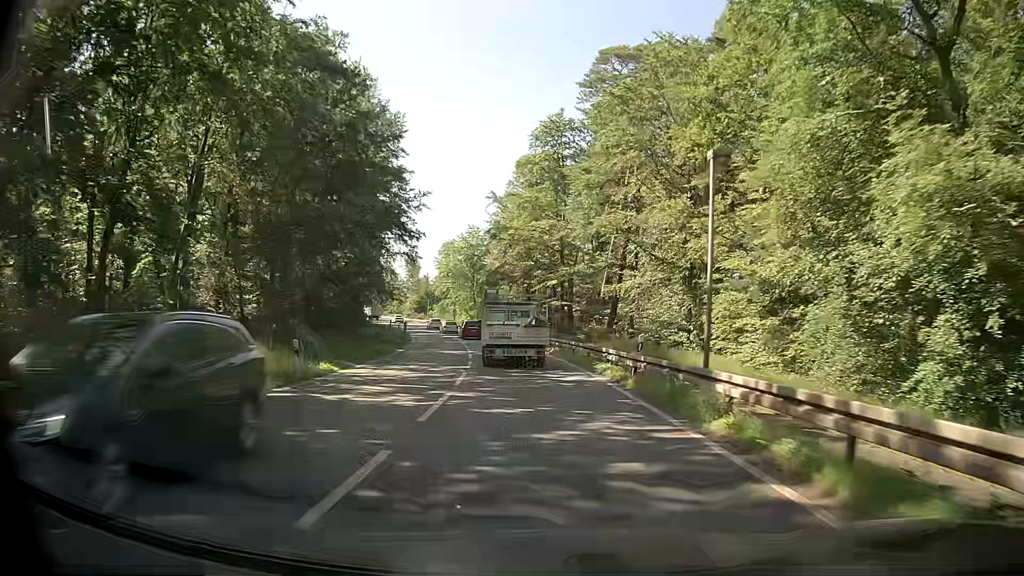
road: primary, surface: asphalt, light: Day
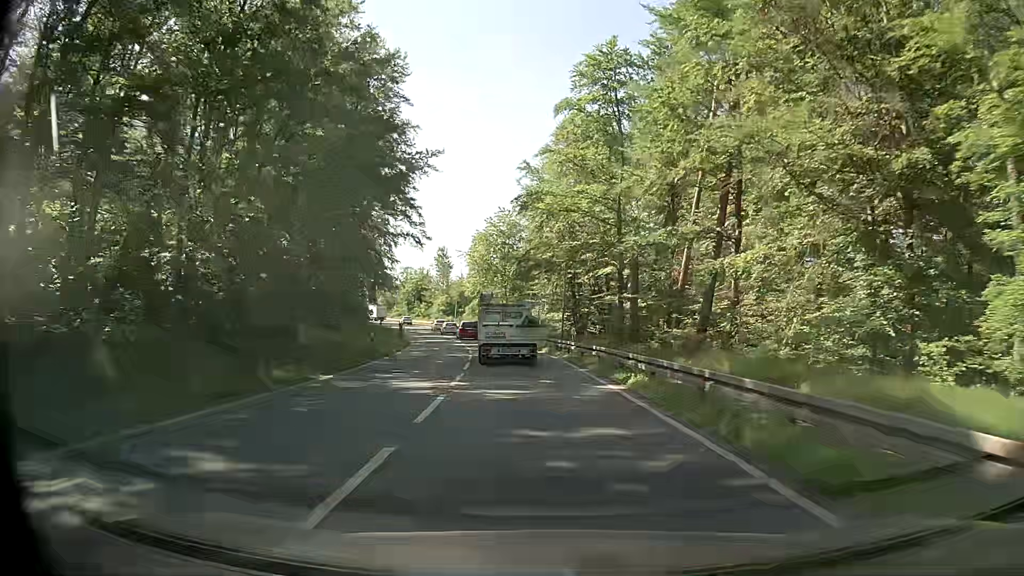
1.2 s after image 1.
(-0.9, +18.4) m; -4°
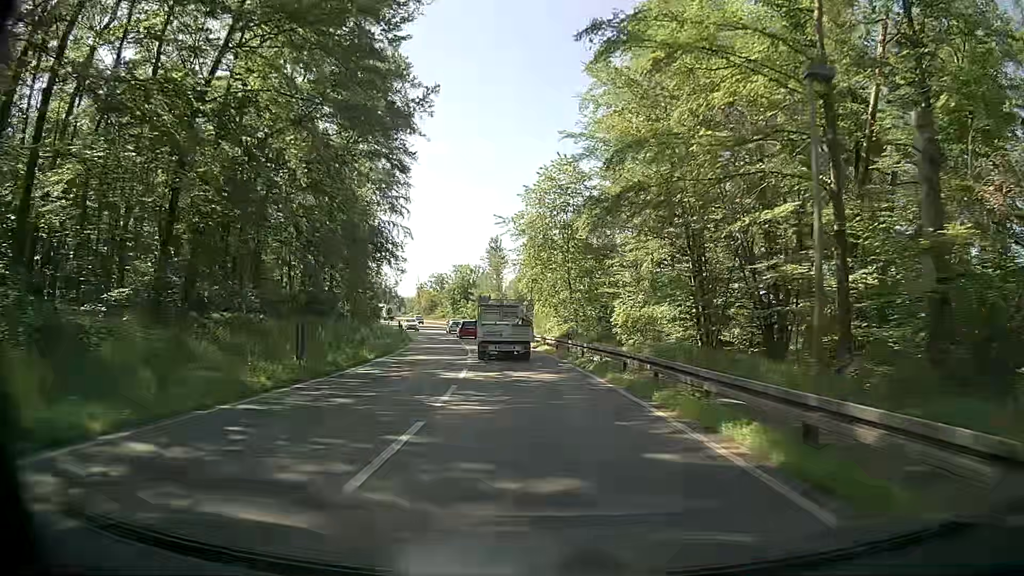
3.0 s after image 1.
(-1.4, +28.3) m; -6°
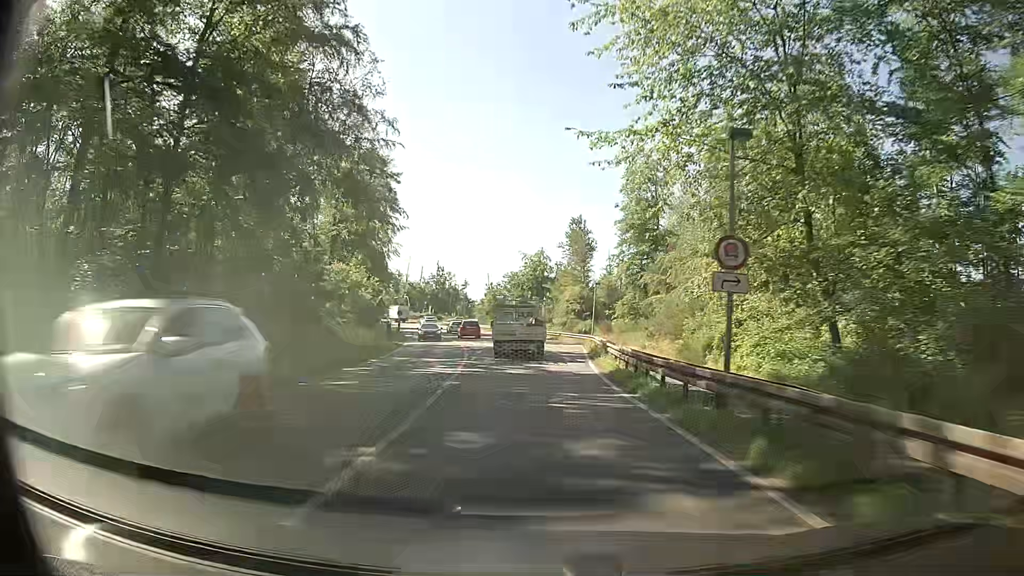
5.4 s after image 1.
(-2.5, +38.9) m; -7°
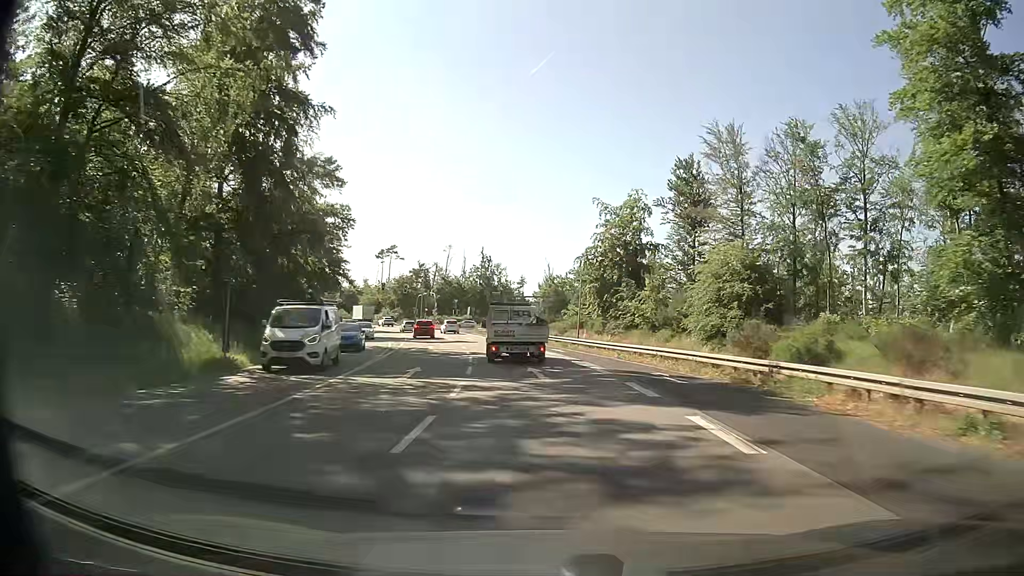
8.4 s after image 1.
(-2.5, +49.2) m; -6°
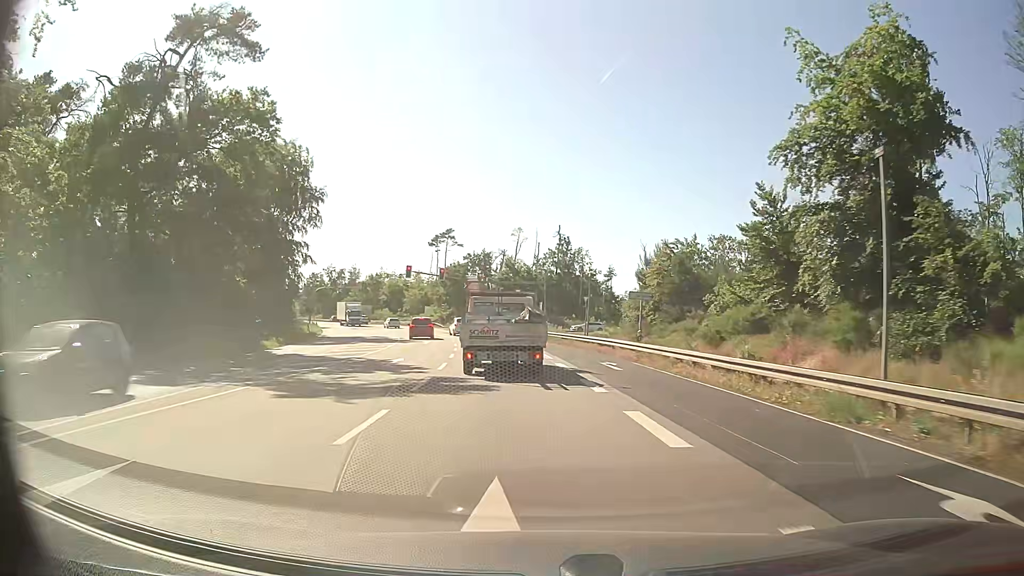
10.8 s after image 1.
(-1.7, +35.8) m; -7°
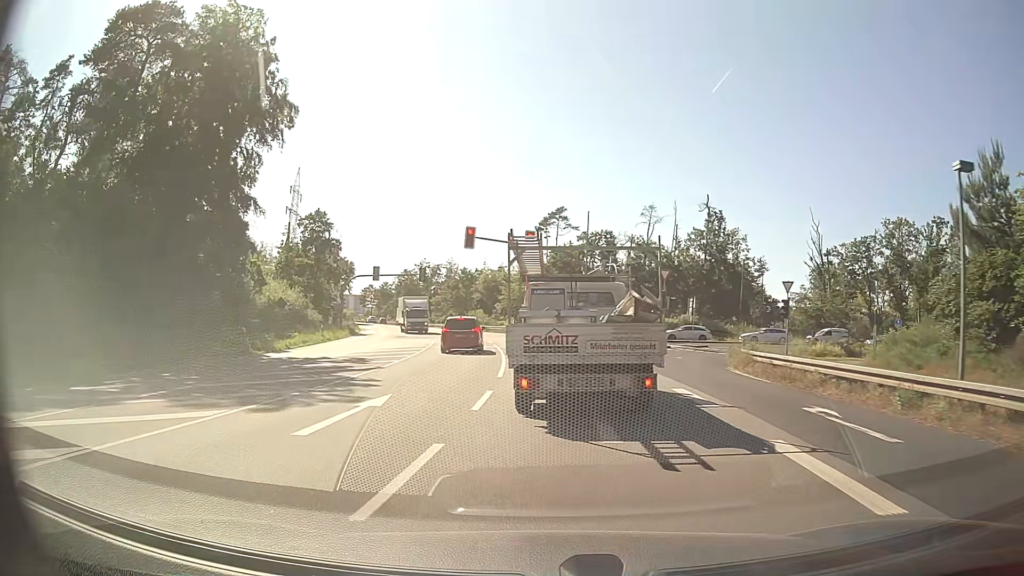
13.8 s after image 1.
(-2.5, +32.4) m; -10°
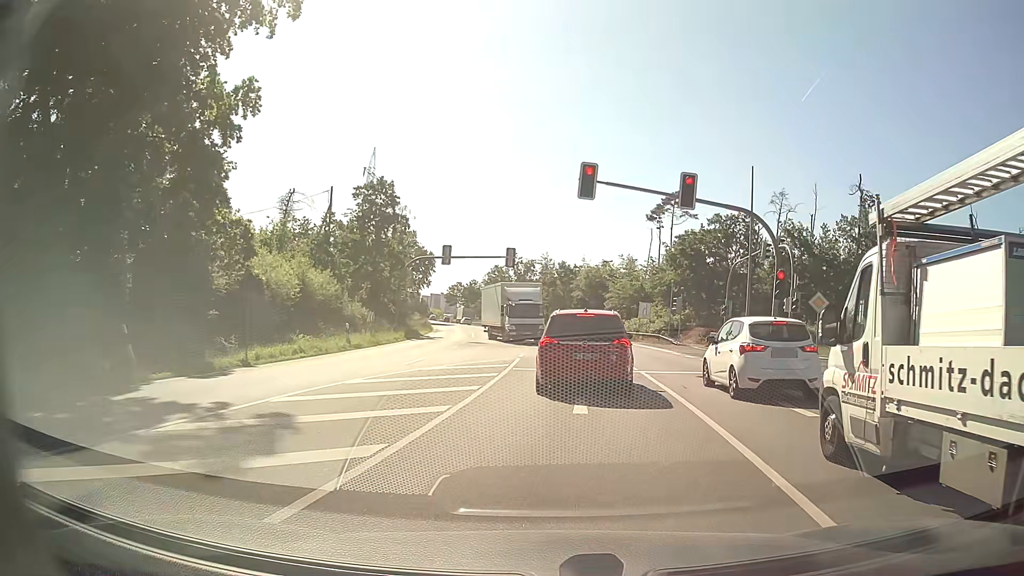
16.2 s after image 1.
(-2.4, +17.0) m; -8°
(0, +10) (+1, +20) (+1, +30) (+1, +40) (0, +50) (-1, +60) (-2, +70) (-4, +80) (-5, +90) (-7, +99) m
